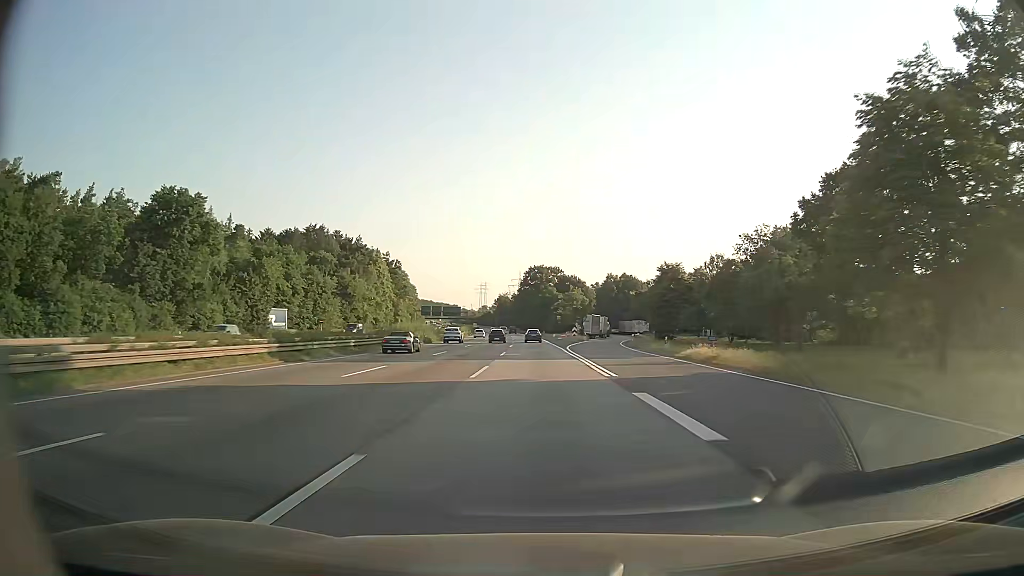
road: motorway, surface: asphalt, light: Day
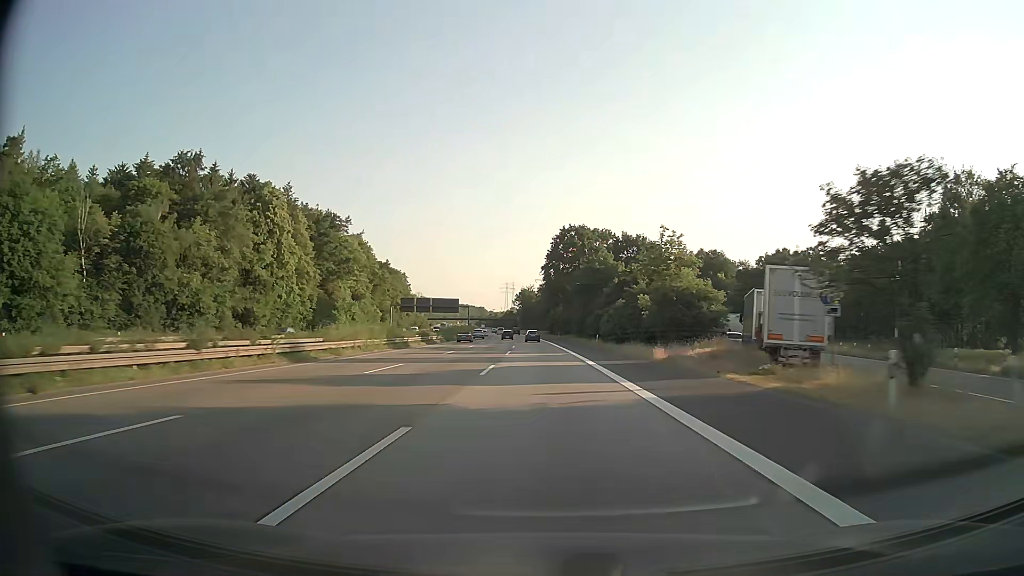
(-2.2, +87.0) m; -3°
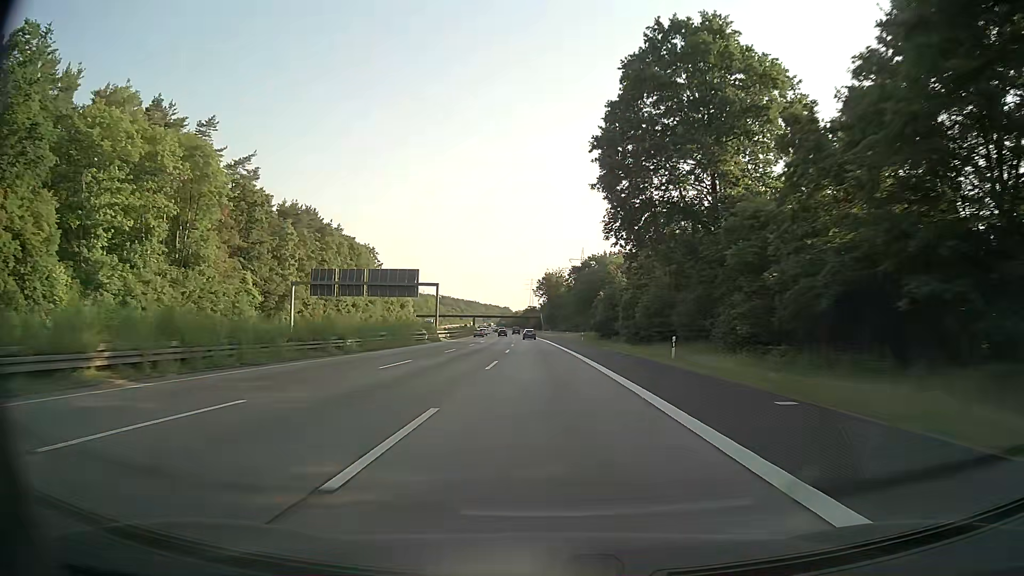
(-1.8, +87.0) m; -2°
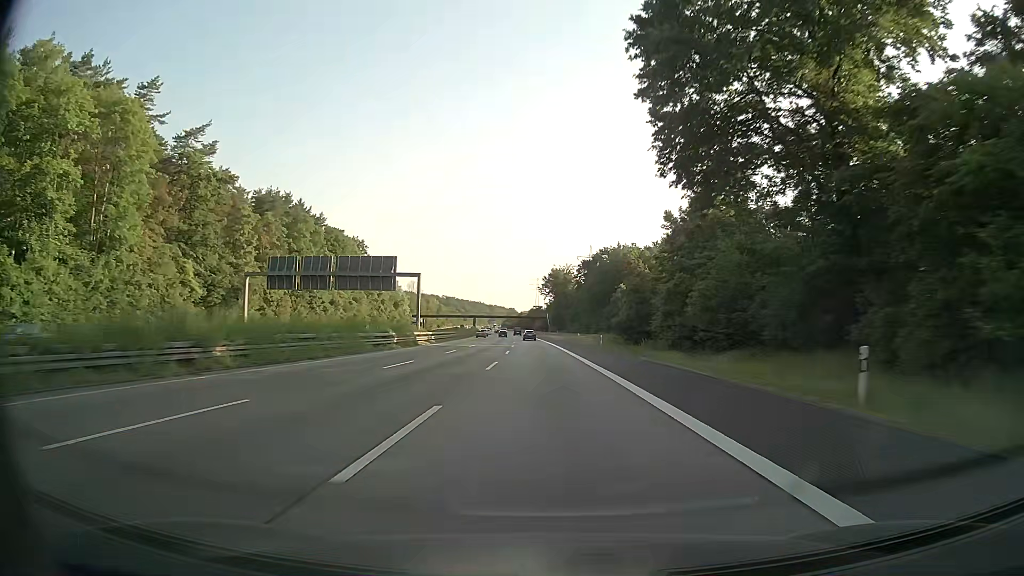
(-0.1, +17.4) m; 0°
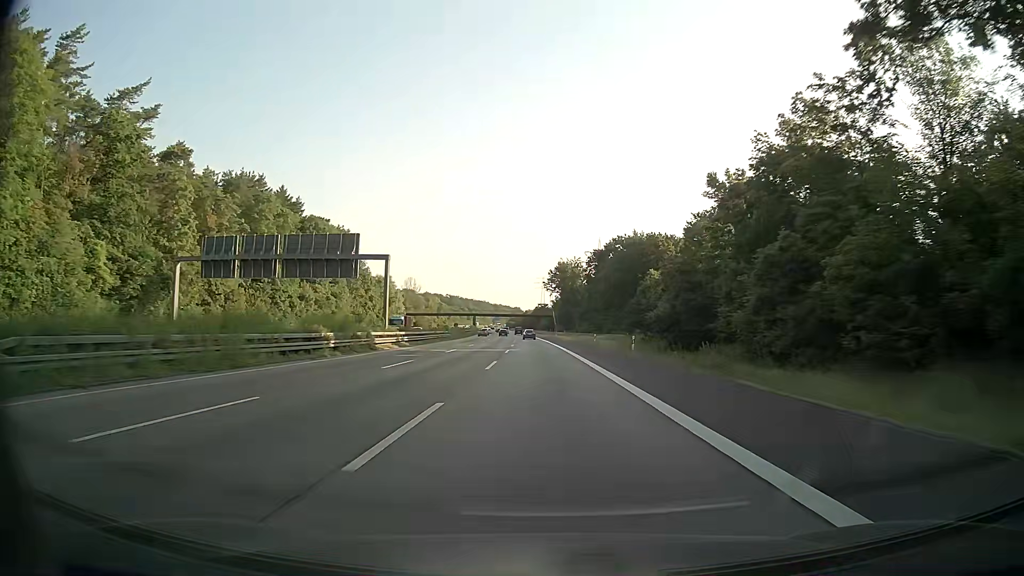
(-0.1, +17.4) m; -1°
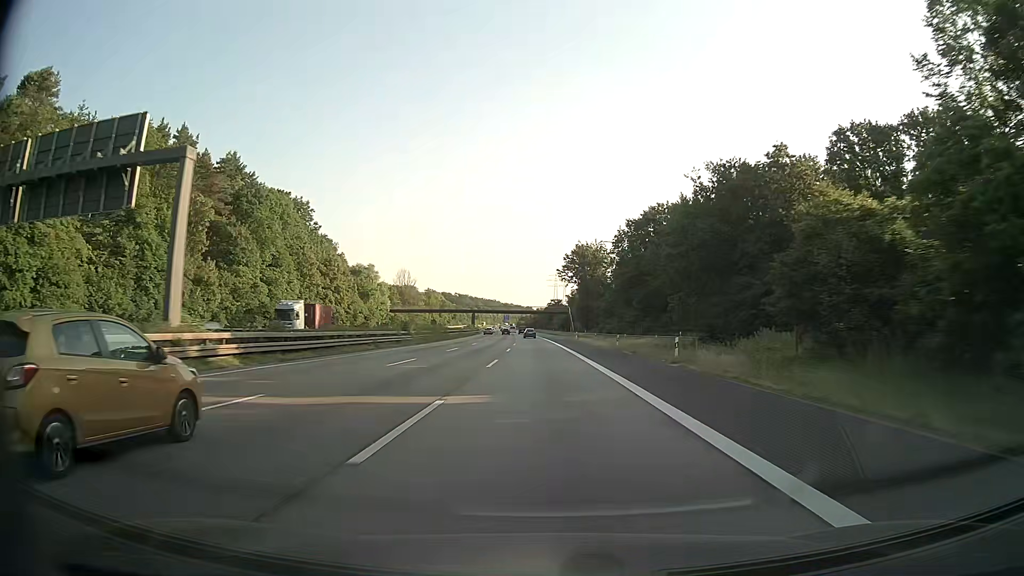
(-0.3, +34.8) m; -1°
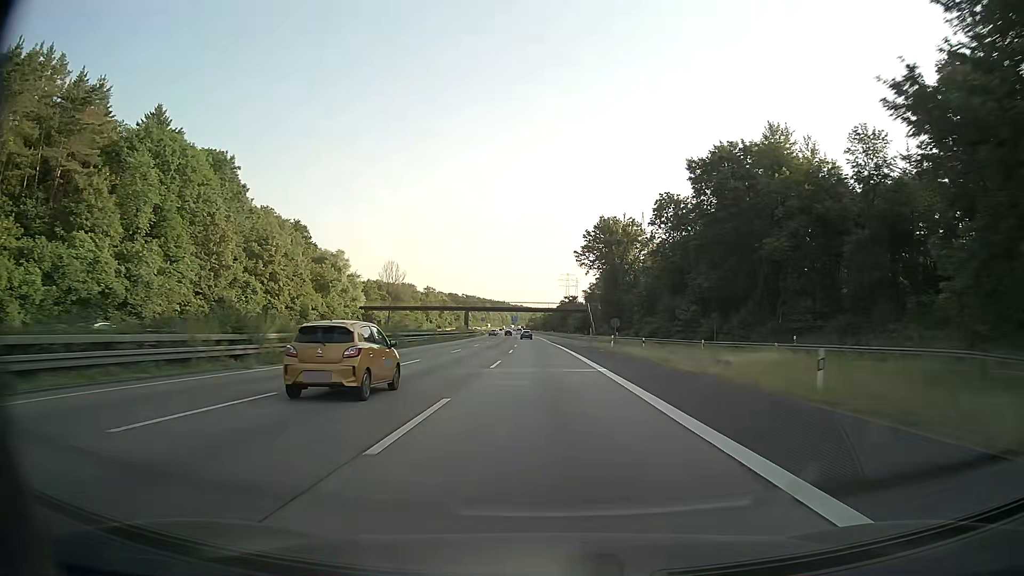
(-0.4, +34.8) m; -1°
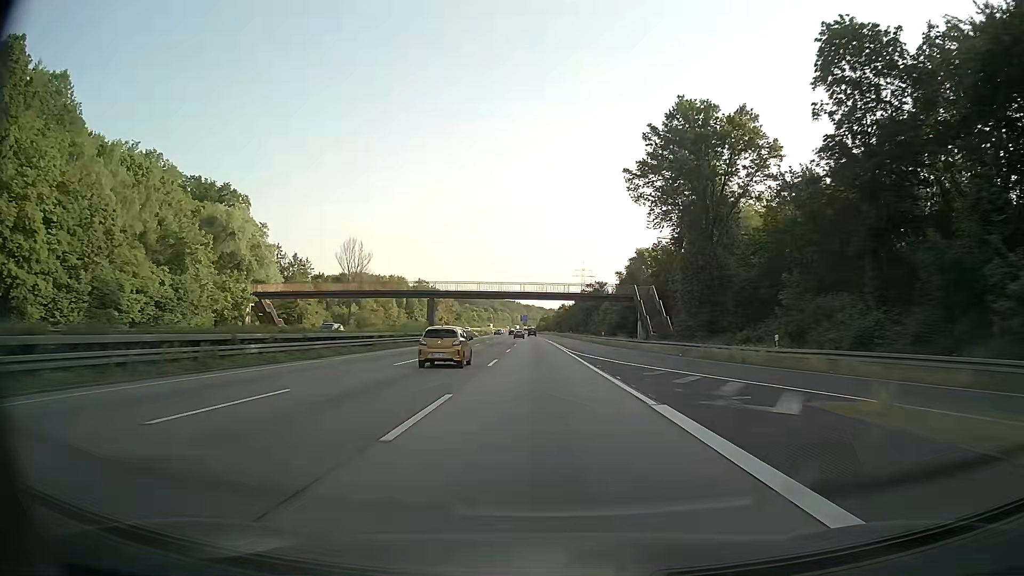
(-0.5, +52.2) m; -1°
(0, +10) (0, +20) (0, +30) (0, +40) (0, +50) (-1, +60) (-1, +70) (-1, +80) (-1, +90) (-2, +100) m
